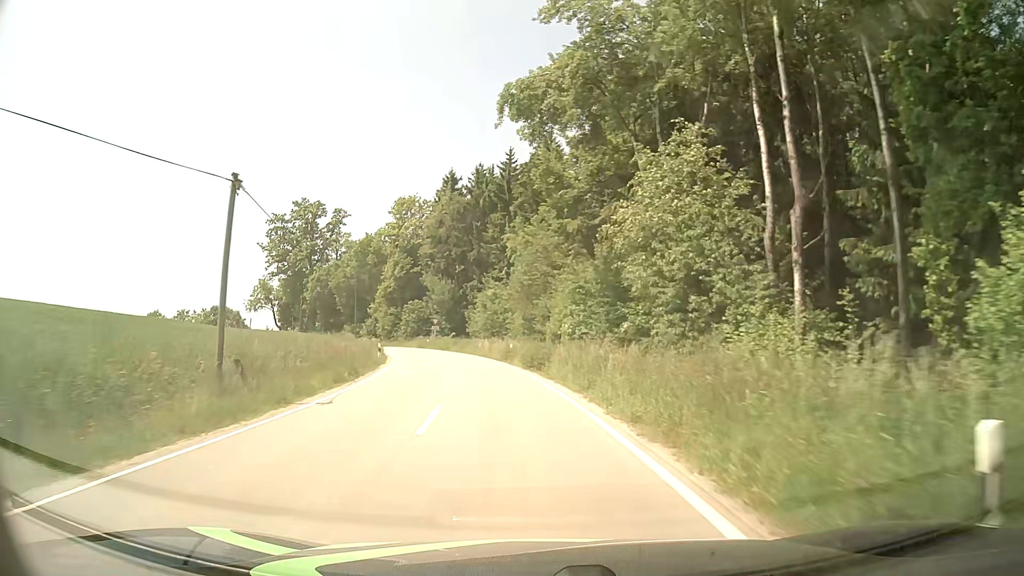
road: tertiary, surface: asphalt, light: Day
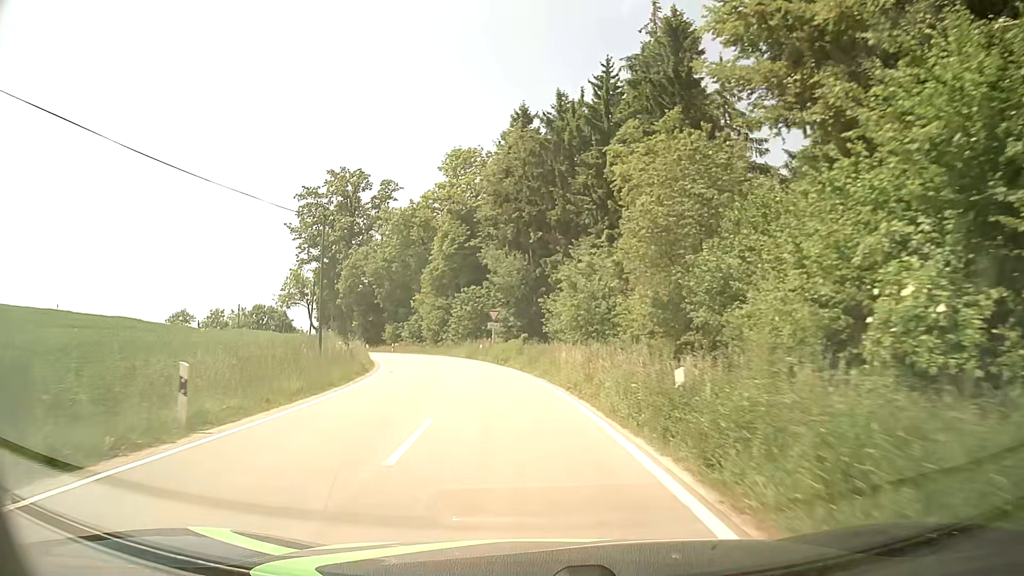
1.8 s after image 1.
(-1.8, +26.9) m; -8°
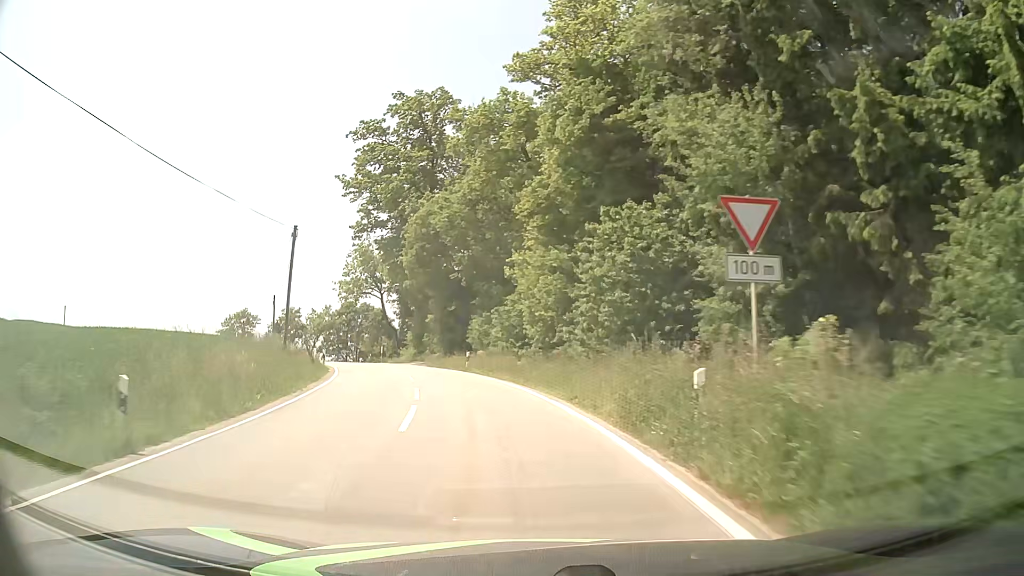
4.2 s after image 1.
(-3.3, +34.1) m; -13°
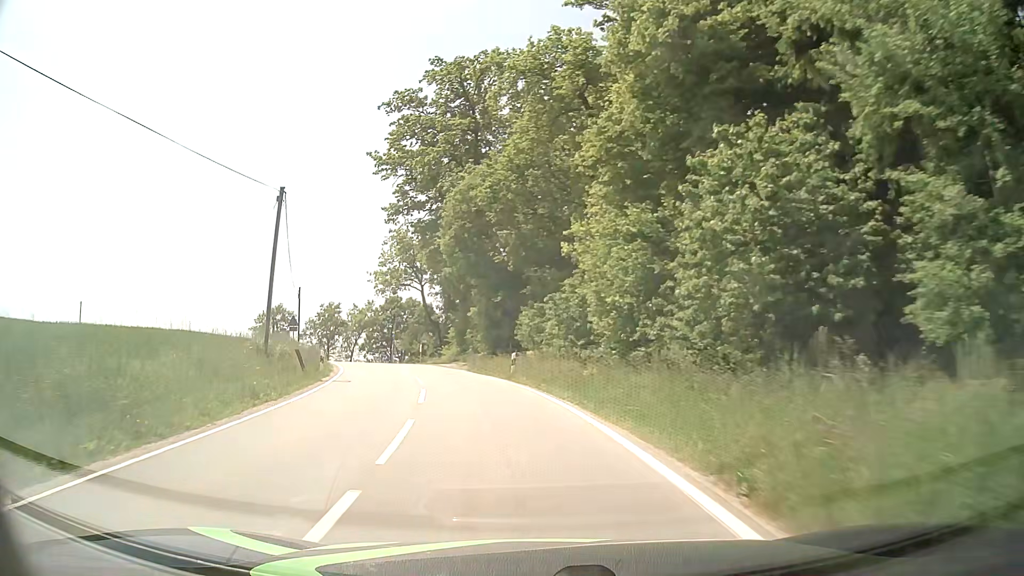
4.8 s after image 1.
(-0.3, +8.1) m; -5°
